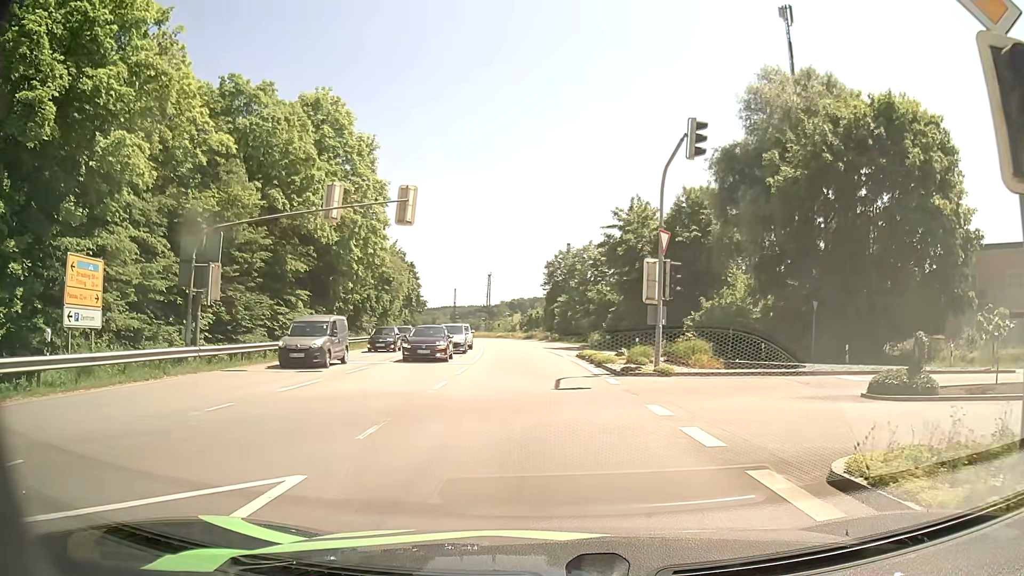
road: primary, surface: asphalt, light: Day
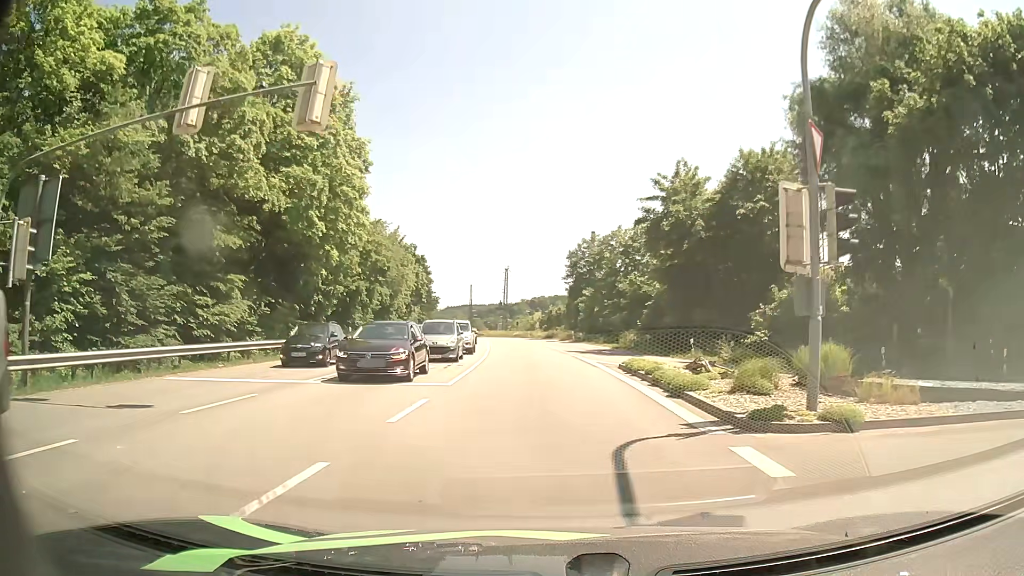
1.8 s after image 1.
(-0.1, +11.2) m; -1°
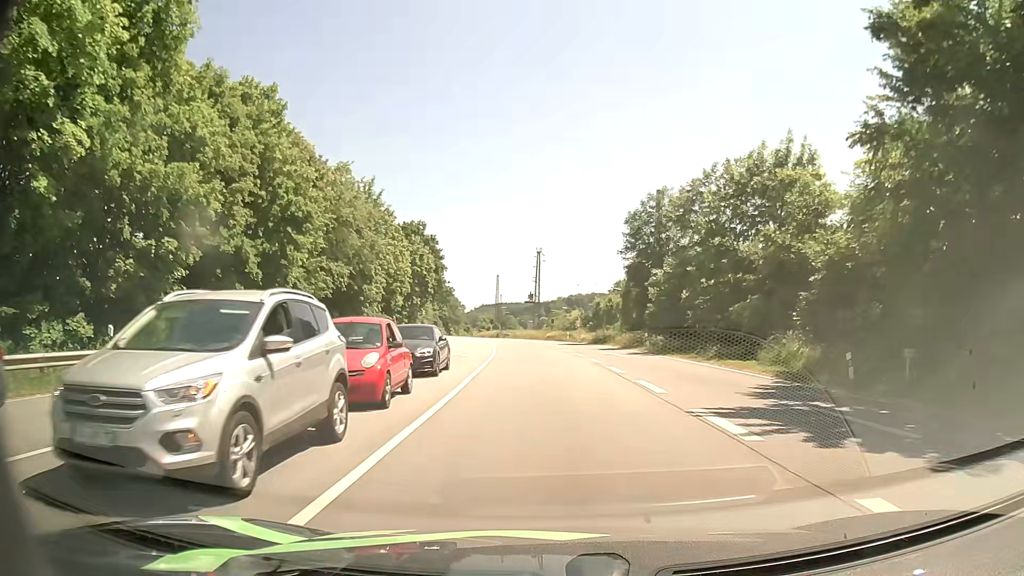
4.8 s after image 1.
(-0.9, +28.6) m; -3°
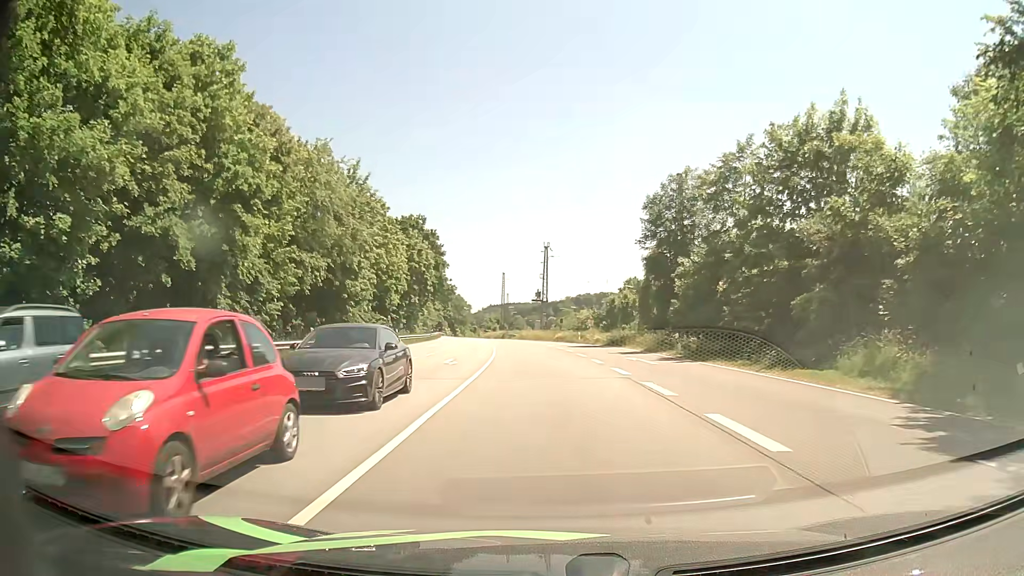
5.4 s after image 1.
(0.0, +6.9) m; 0°
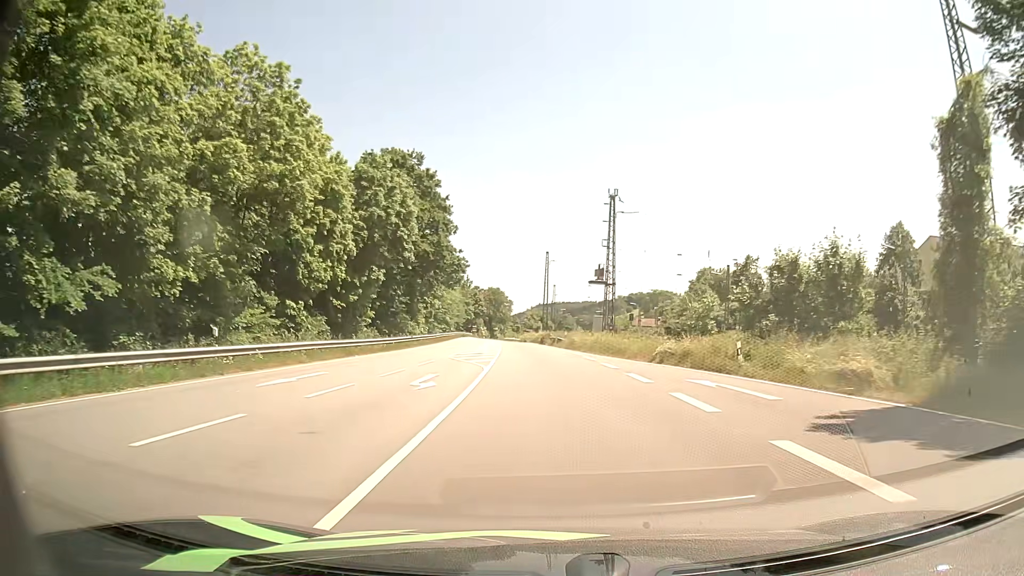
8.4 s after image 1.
(-1.3, +38.5) m; -4°
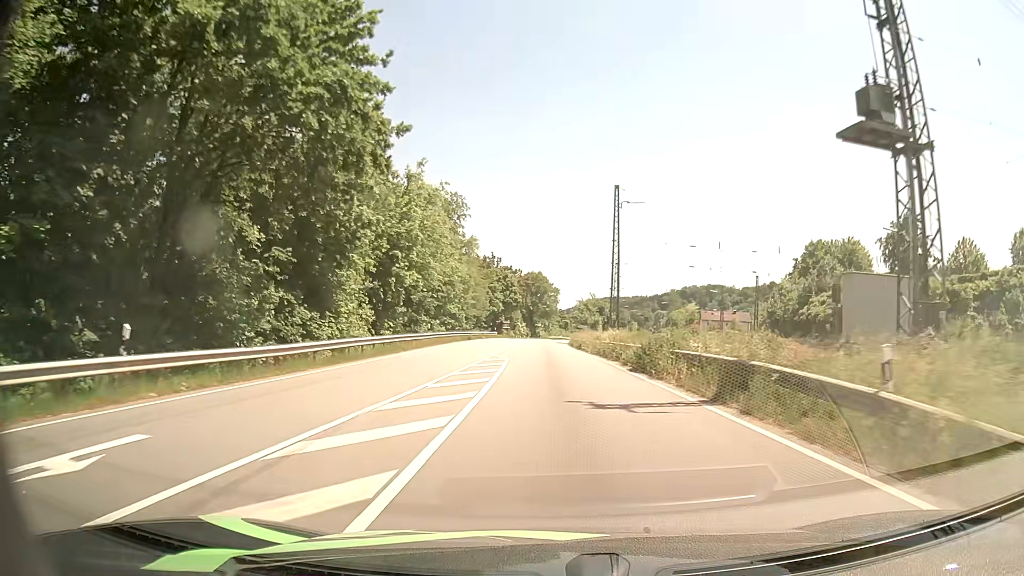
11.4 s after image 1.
(-1.9, +46.0) m; -4°
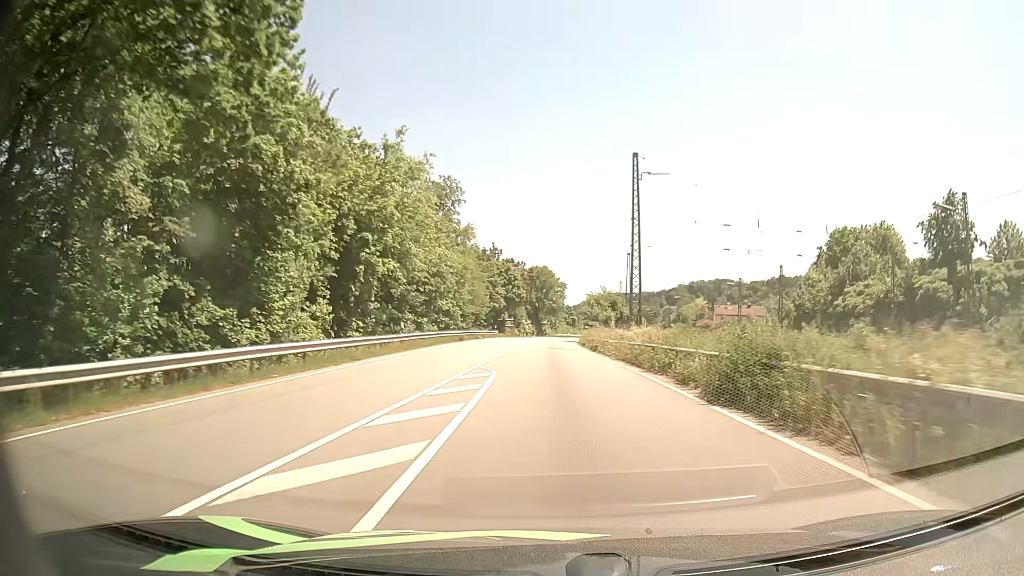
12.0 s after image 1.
(-0.1, +9.9) m; 0°
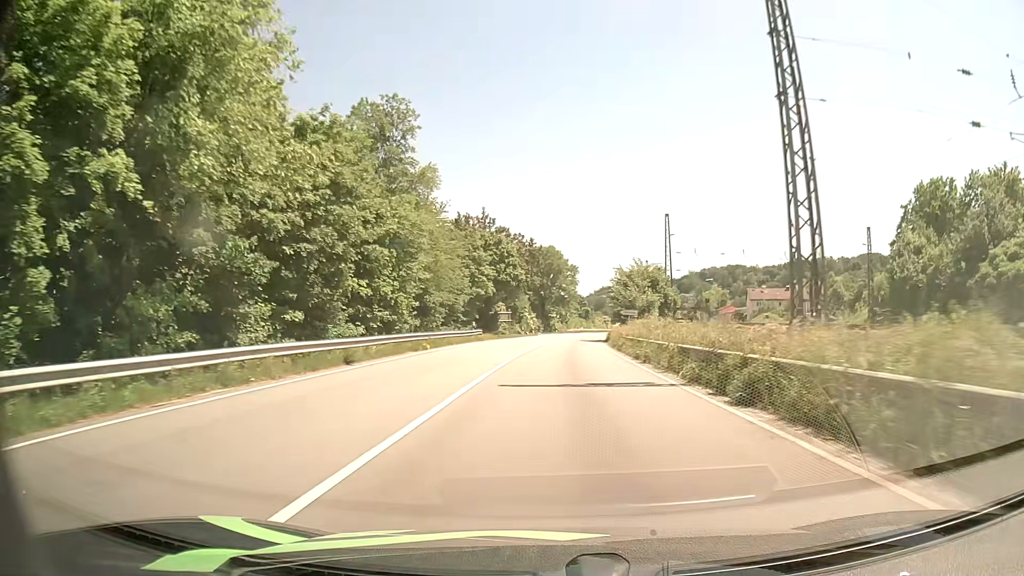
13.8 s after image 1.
(-0.3, +30.2) m; -1°
(0, +10) (0, +20) (0, +30) (+1, +40) (+1, +50) (+2, +60) (+3, +70) (+4, +80) (+5, +90) (+7, +100) m
